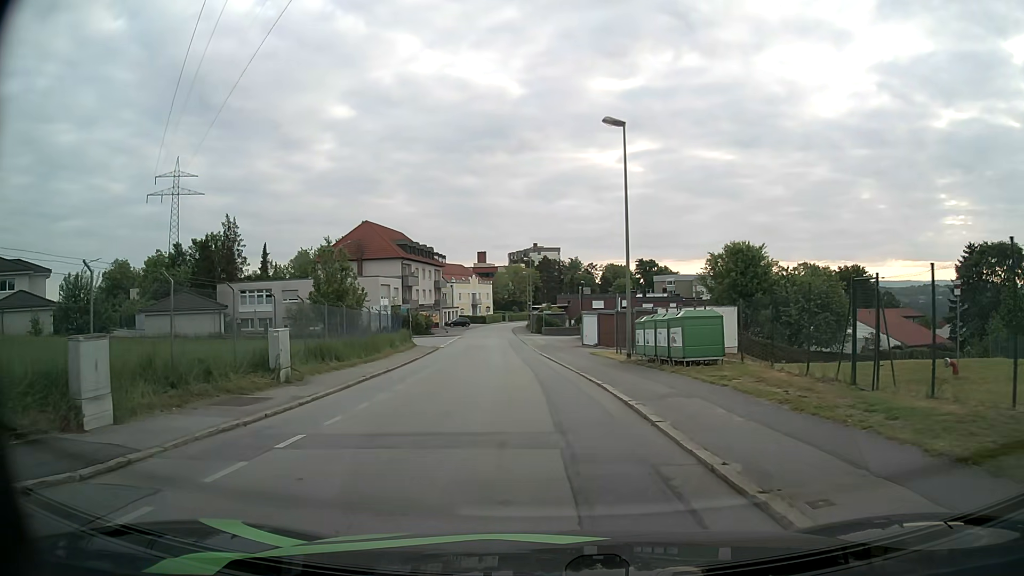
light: Day
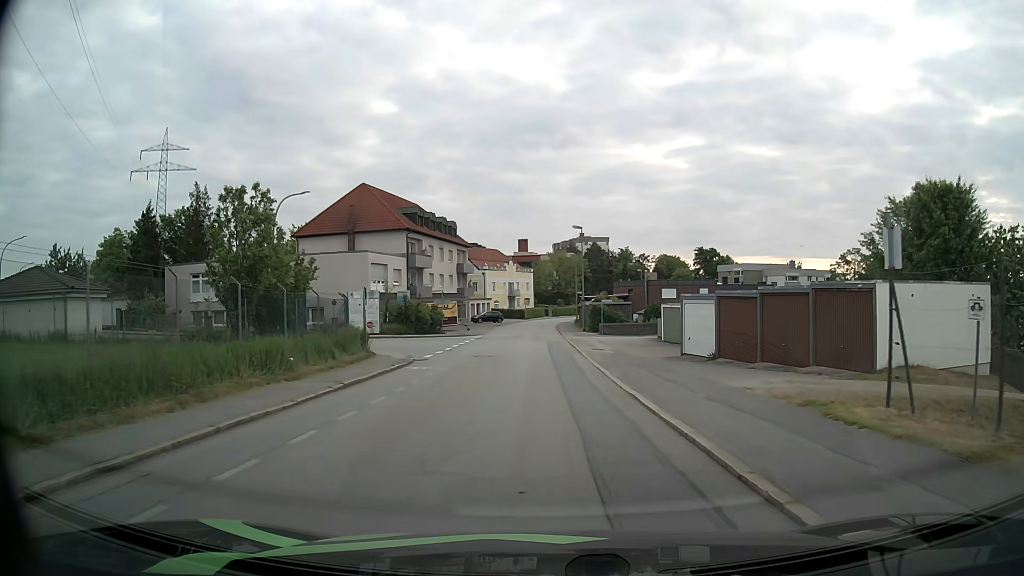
(-0.8, +22.2) m; -3°
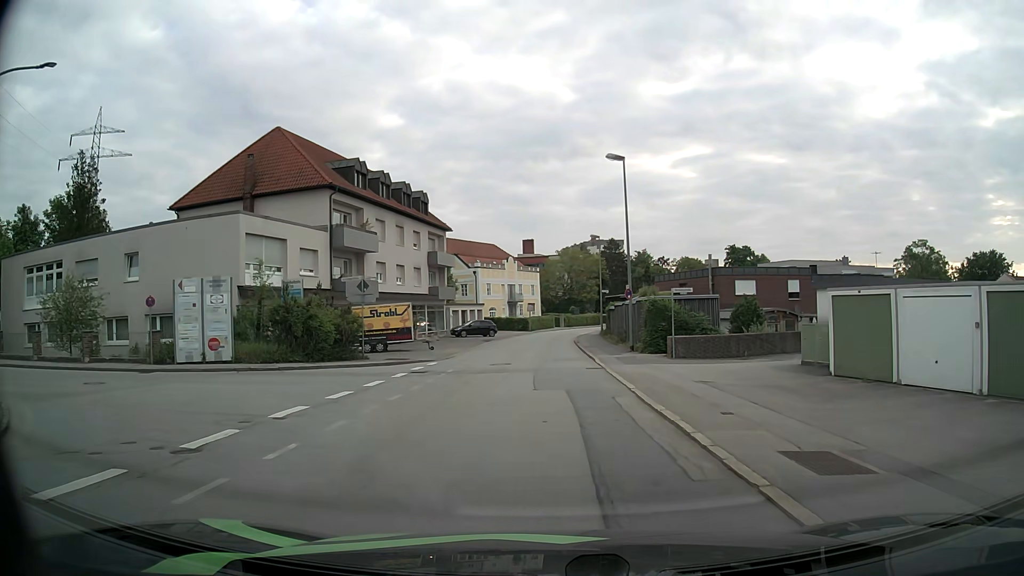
(-0.3, +24.8) m; -1°
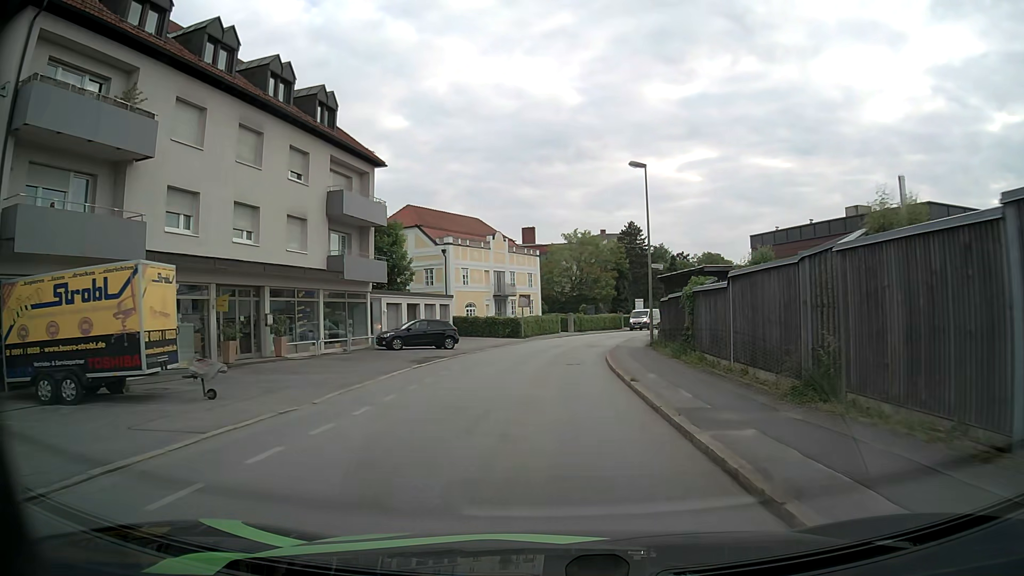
(+0.2, +26.4) m; 0°
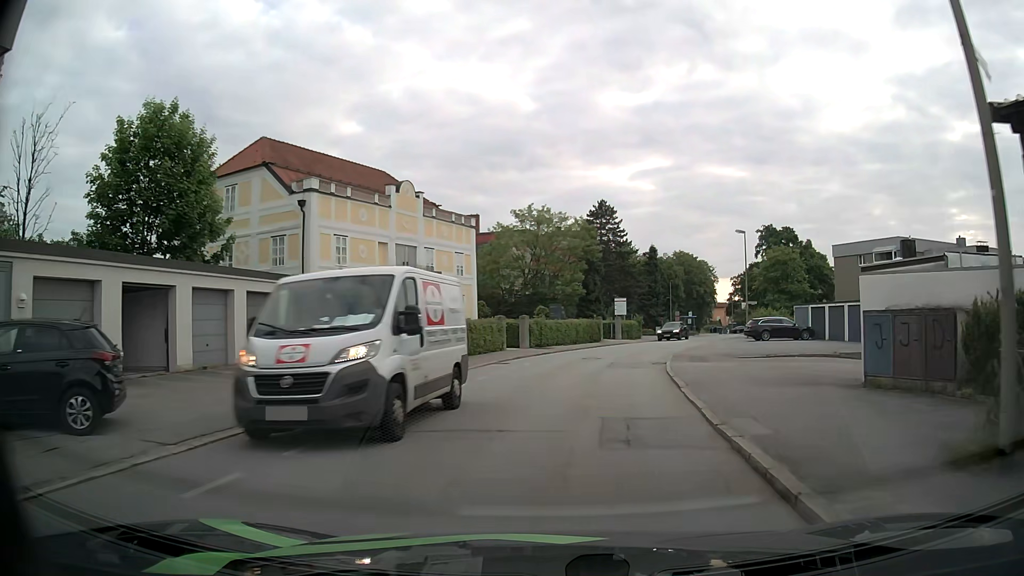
(+0.5, +25.2) m; +4°
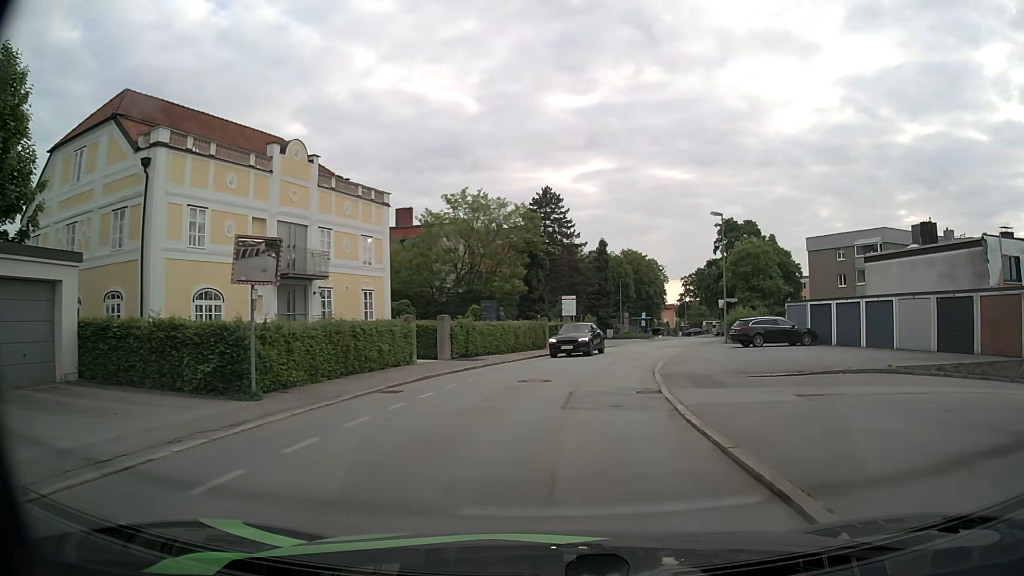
(+0.5, +9.4) m; +5°
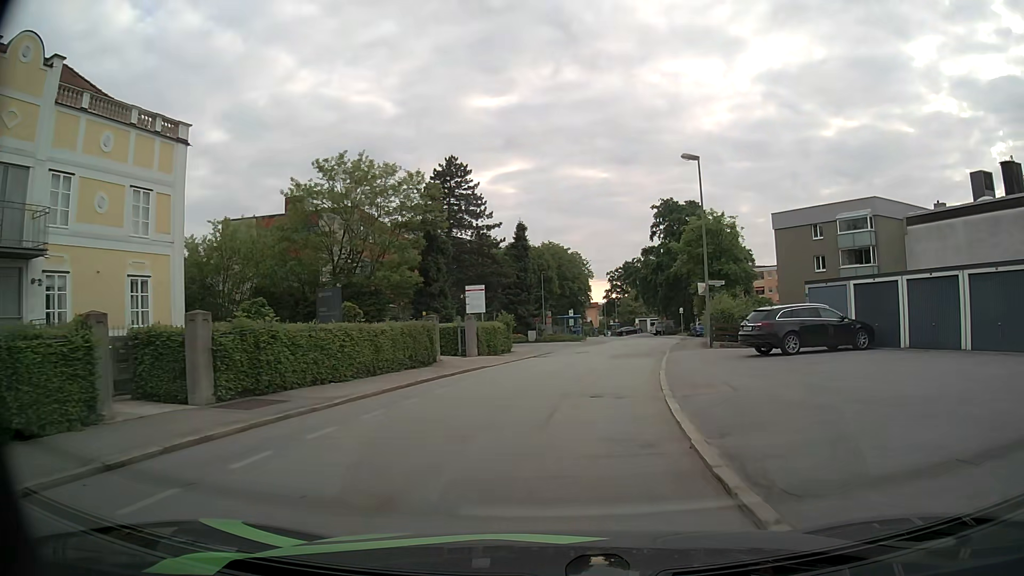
(+1.0, +14.4) m; +7°
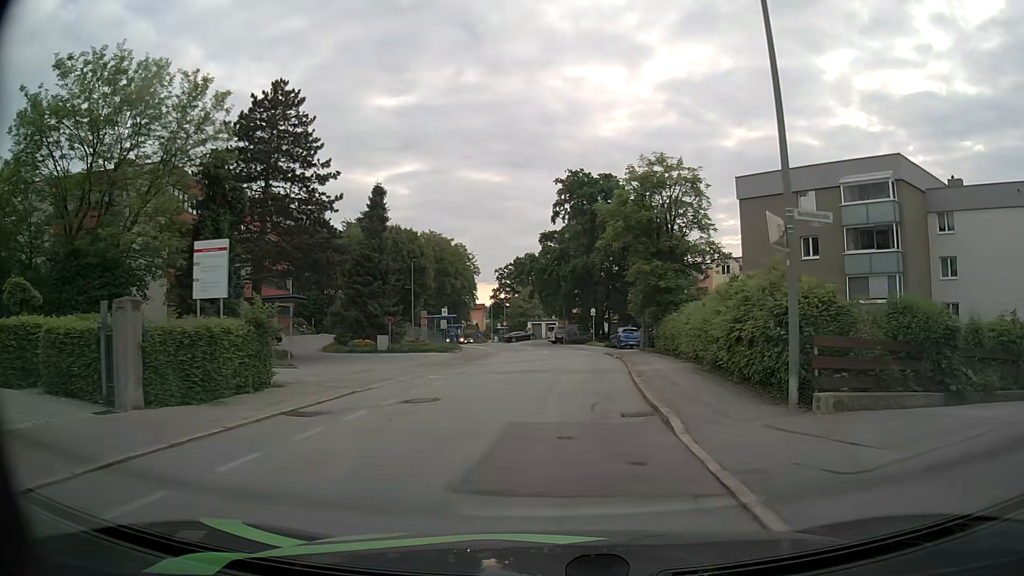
(+1.6, +19.6) m; +10°
(0, +10) (+1, +20) (+1, +30) (+1, +40) (+1, +50) (-1, +60) (-3, +70) (-5, +79) (-8, +89) (-10, +99) m
